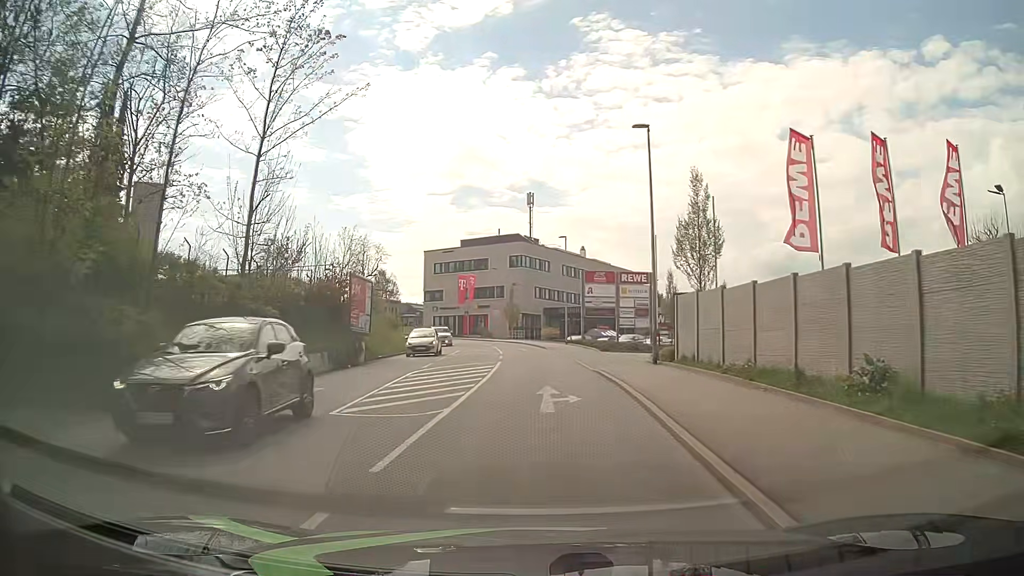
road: tertiary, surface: asphalt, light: Day
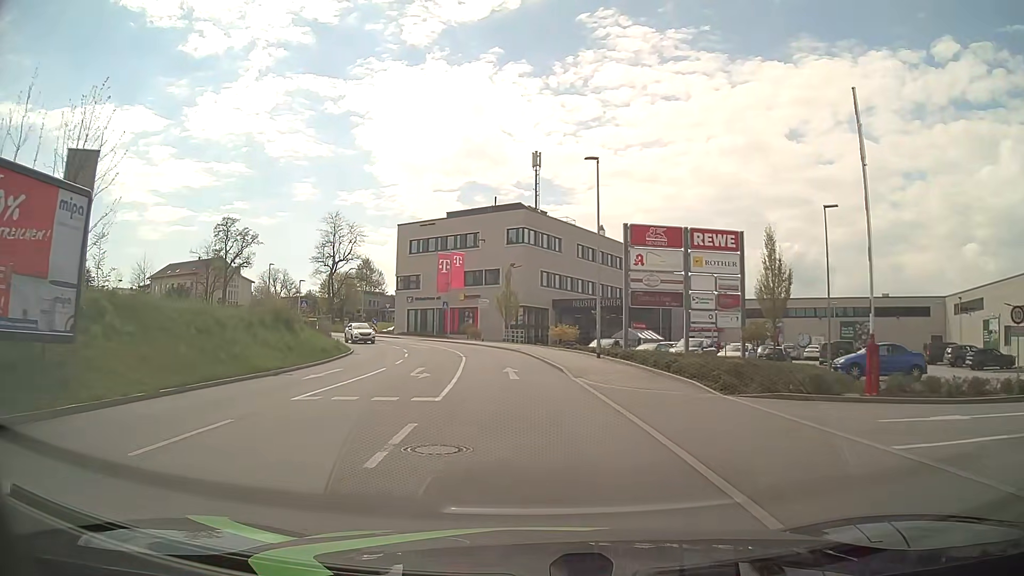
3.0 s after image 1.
(+0.7, +23.9) m; +1°
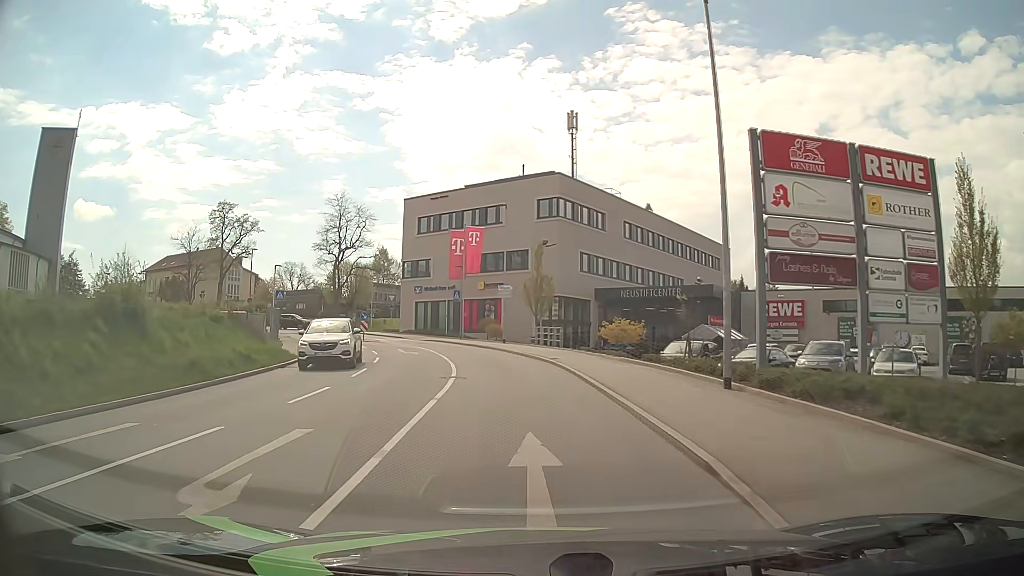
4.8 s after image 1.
(-0.4, +14.4) m; -3°
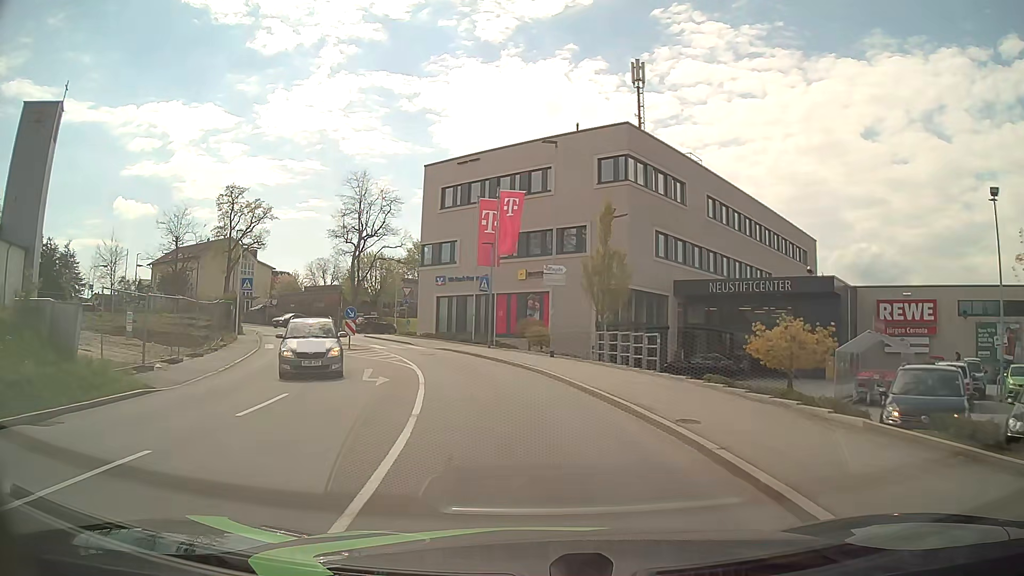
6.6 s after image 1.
(-0.6, +14.5) m; -5°
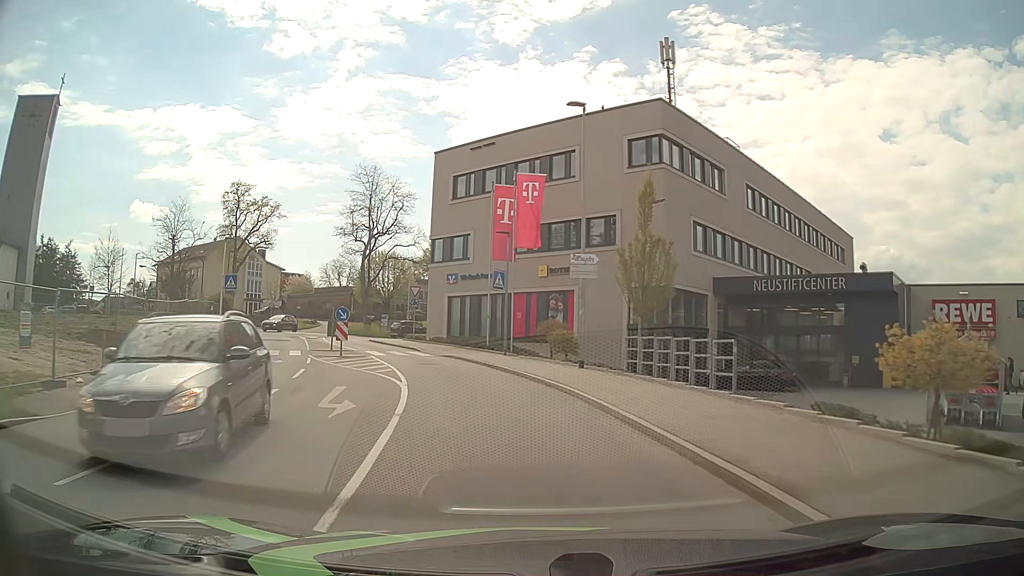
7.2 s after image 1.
(0.0, +4.8) m; -2°
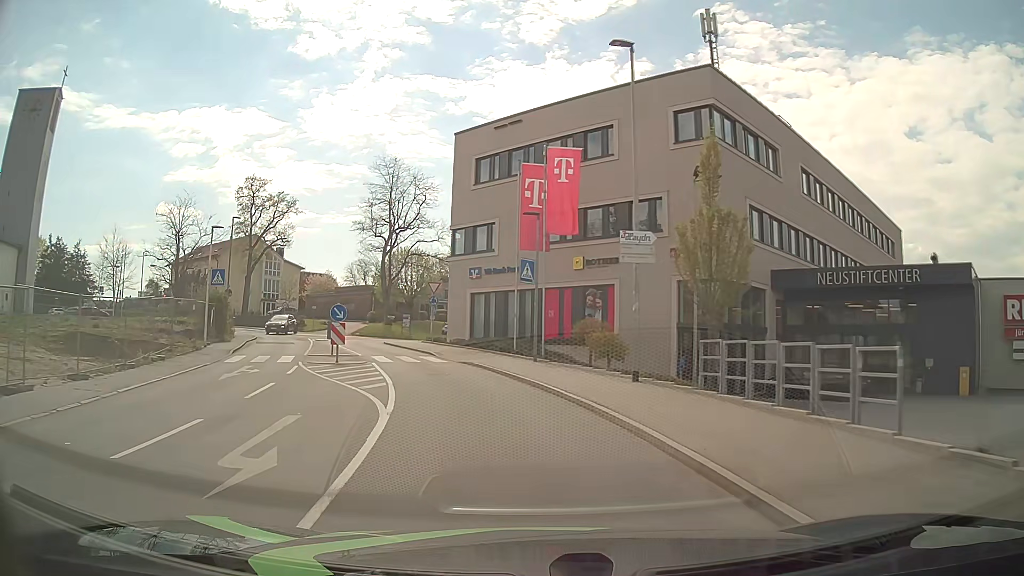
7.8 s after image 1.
(-0.1, +4.8) m; -2°
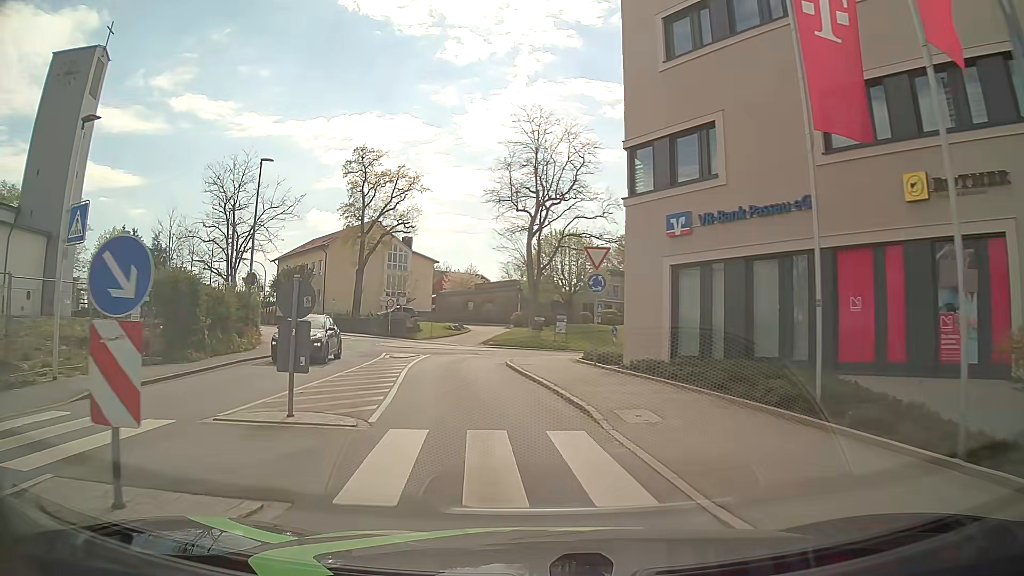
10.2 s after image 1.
(-2.3, +19.1) m; -15°
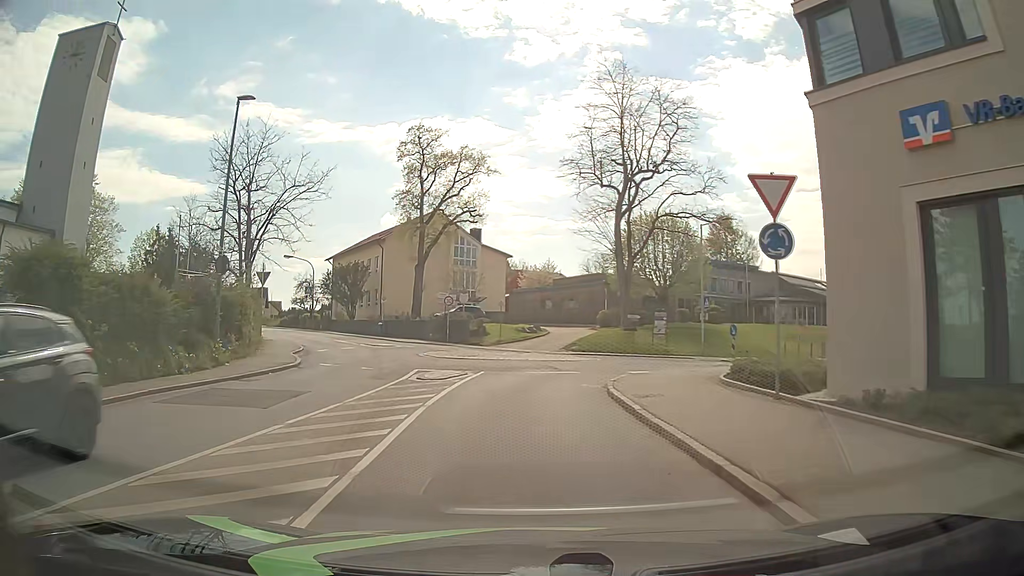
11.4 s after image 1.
(-0.5, +9.6) m; -6°
